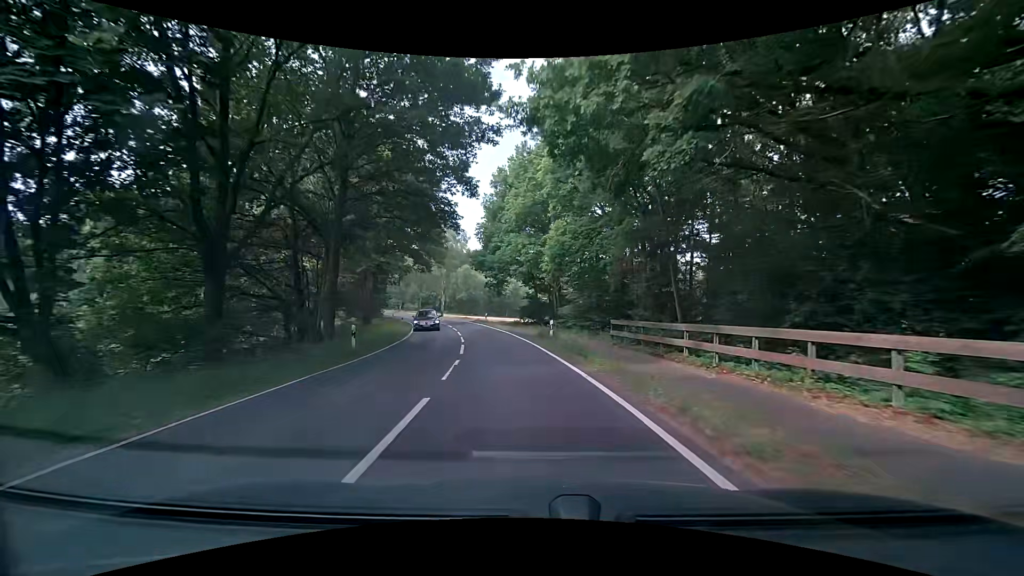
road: tertiary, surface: asphalt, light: Day
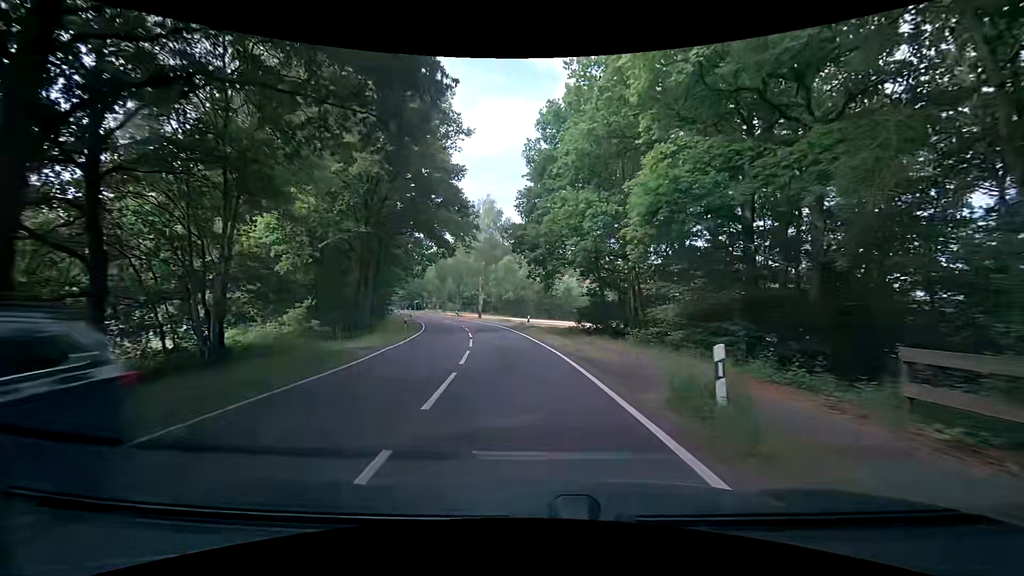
(-0.3, +15.4) m; -4°
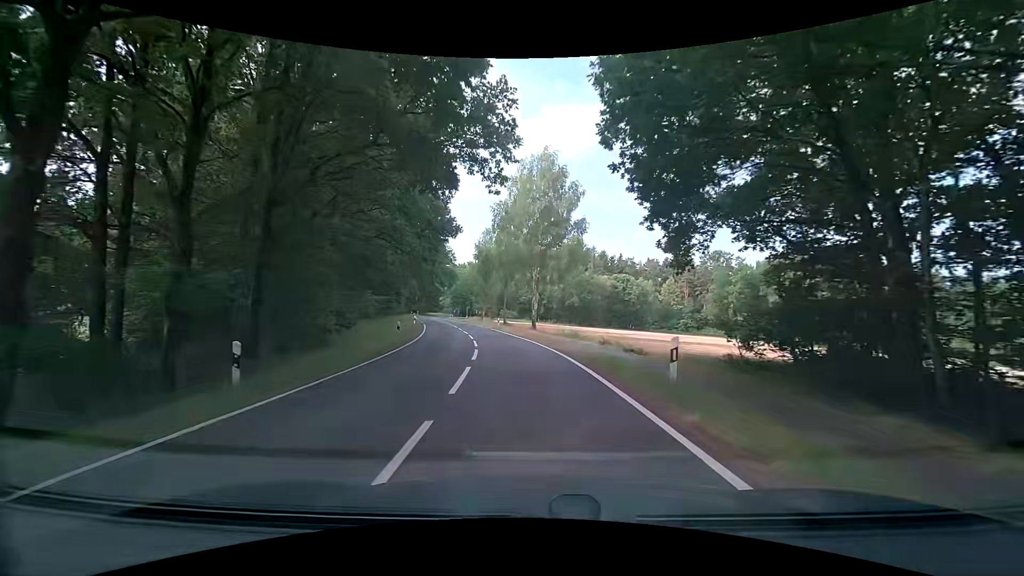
(-1.9, +23.1) m; -9°
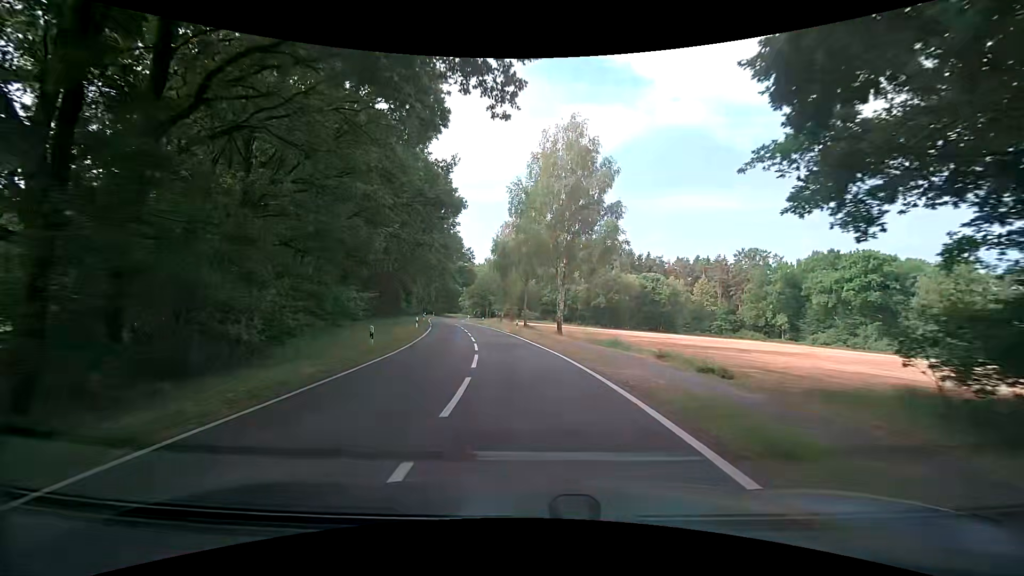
(-0.1, +7.9) m; -2°
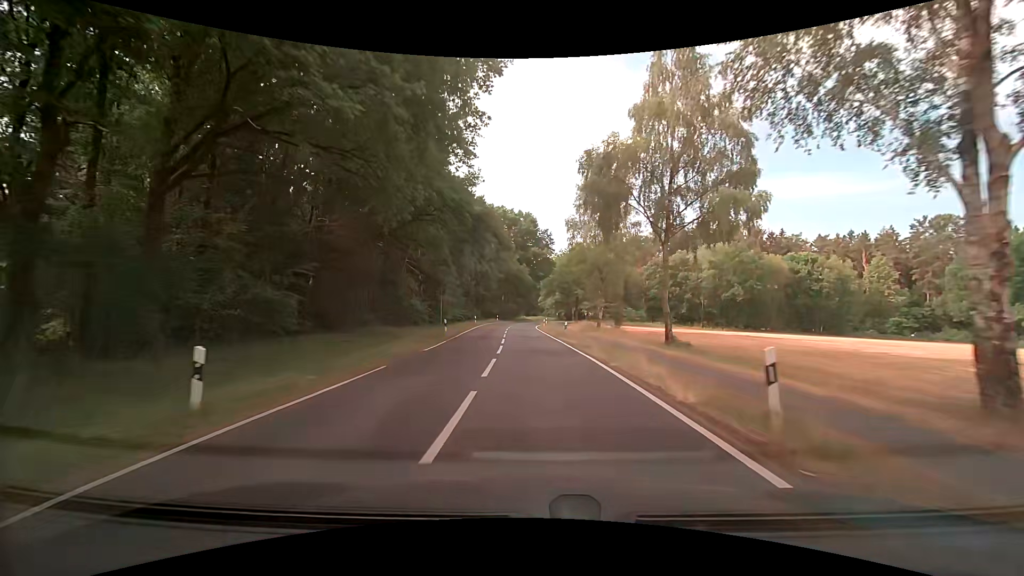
(-3.1, +32.6) m; -10°
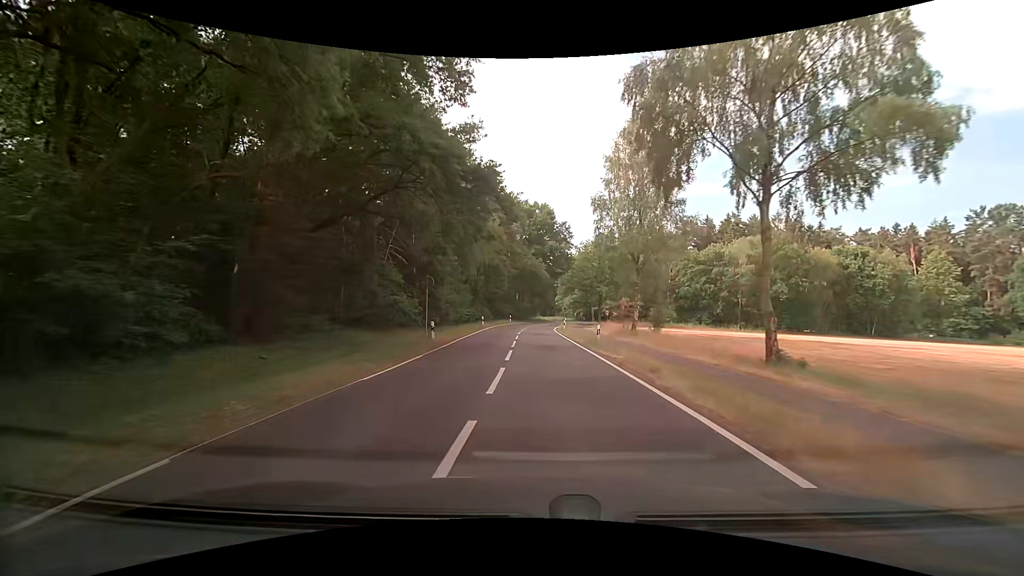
(-0.2, +8.5) m; -2°
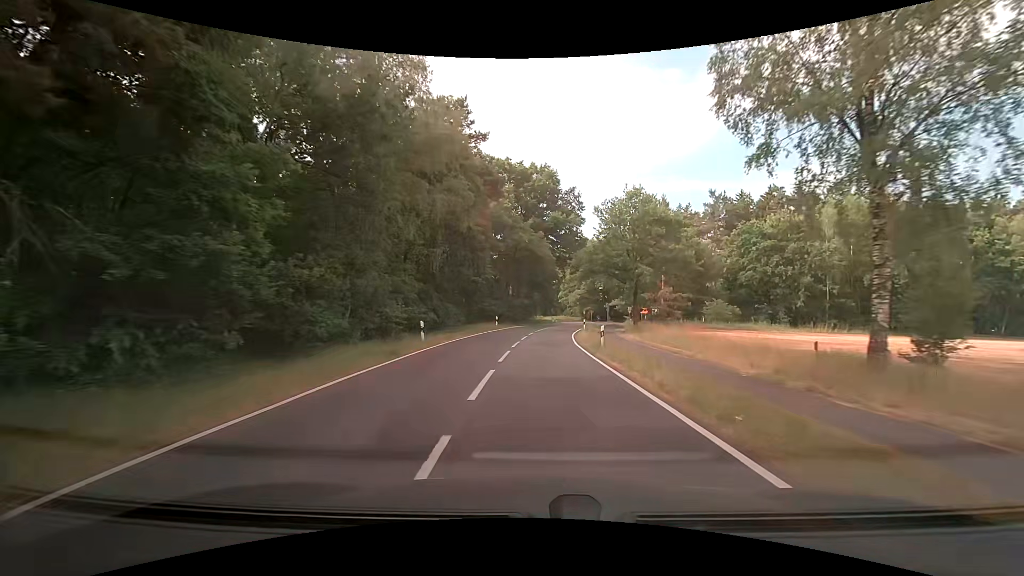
(0.0, +25.2) m; 0°
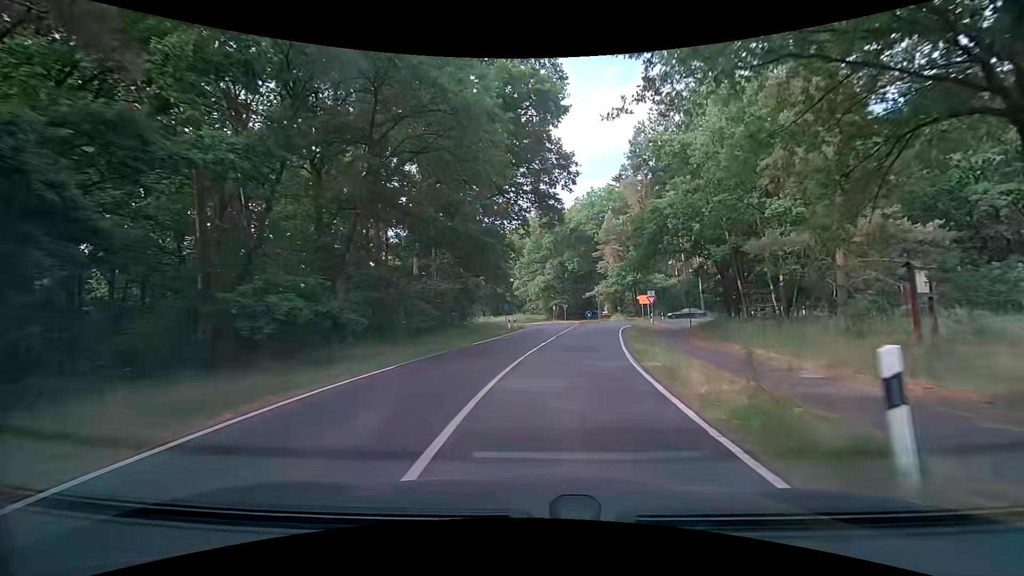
(+1.1, +39.2) m; +5°
(0, +10) (+1, +20) (+3, +30) (+5, +40) (+9, +49) (+15, +56) (+25, +60) (+34, +58) (+44, +56) (+54, +55) m
